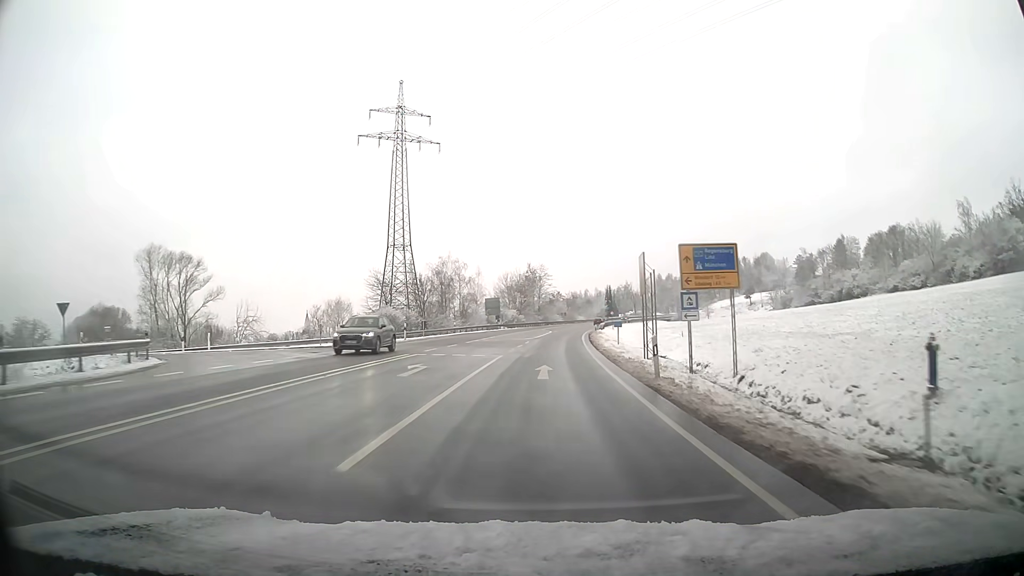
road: primary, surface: asphalt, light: Day
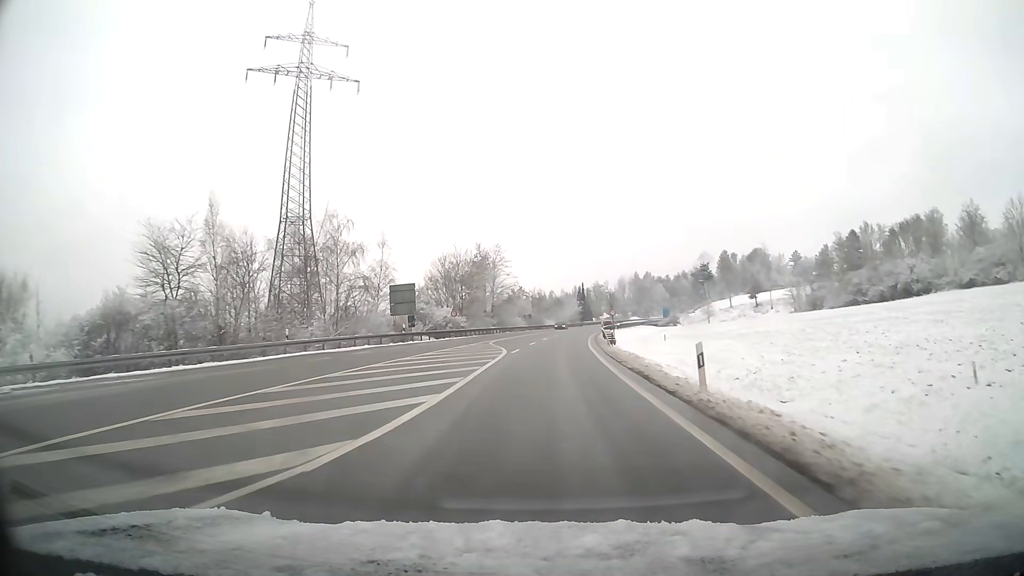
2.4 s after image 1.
(+1.3, +44.4) m; +3°
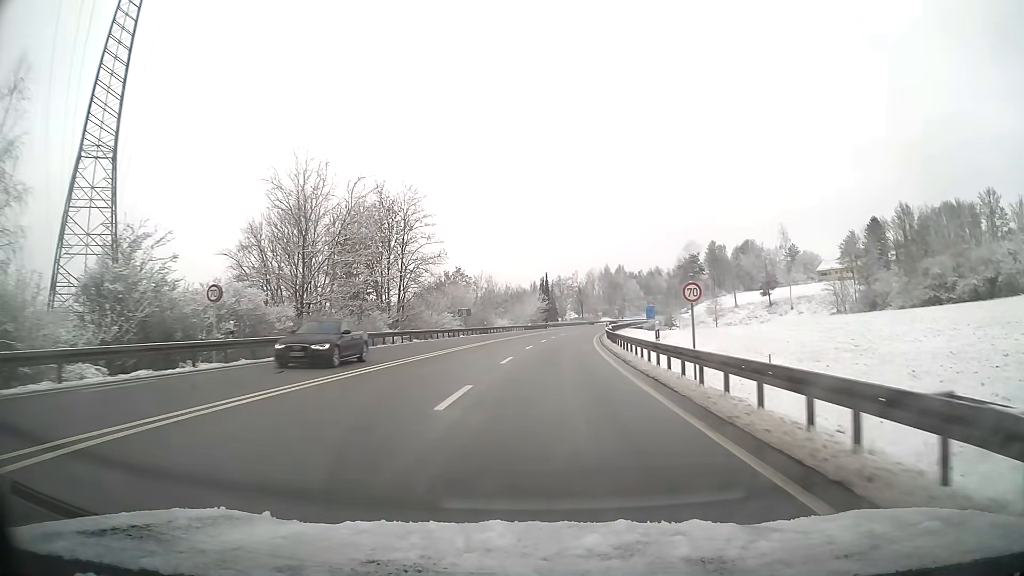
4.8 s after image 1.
(+1.4, +43.7) m; +3°
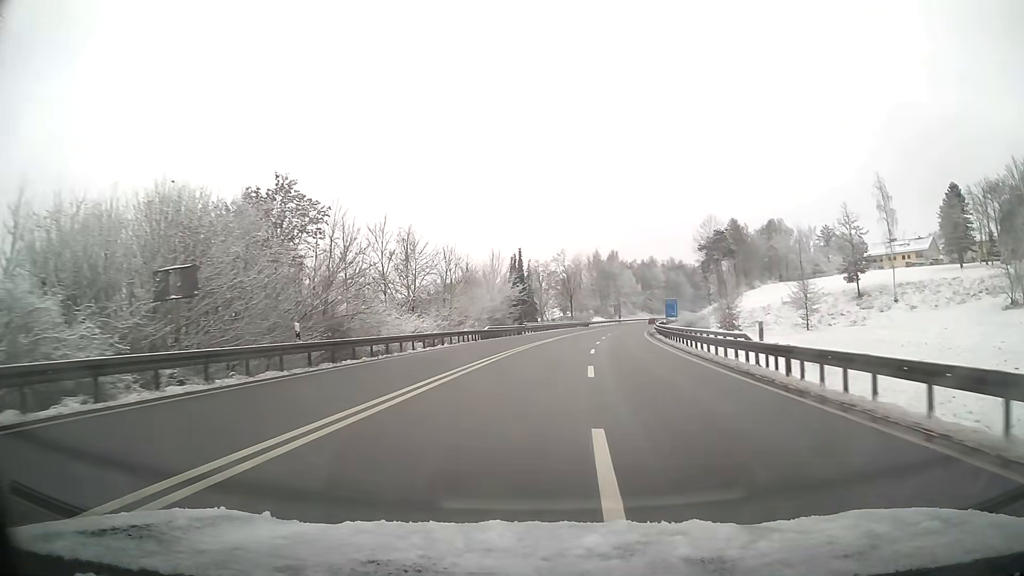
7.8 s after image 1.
(+0.9, +54.0) m; +3°
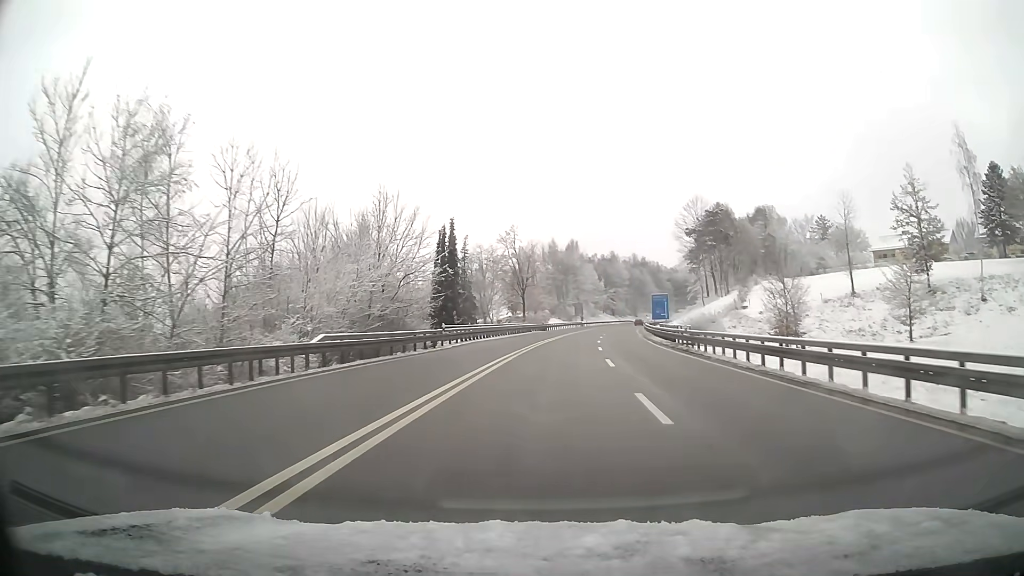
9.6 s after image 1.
(+1.2, +31.8) m; +5°
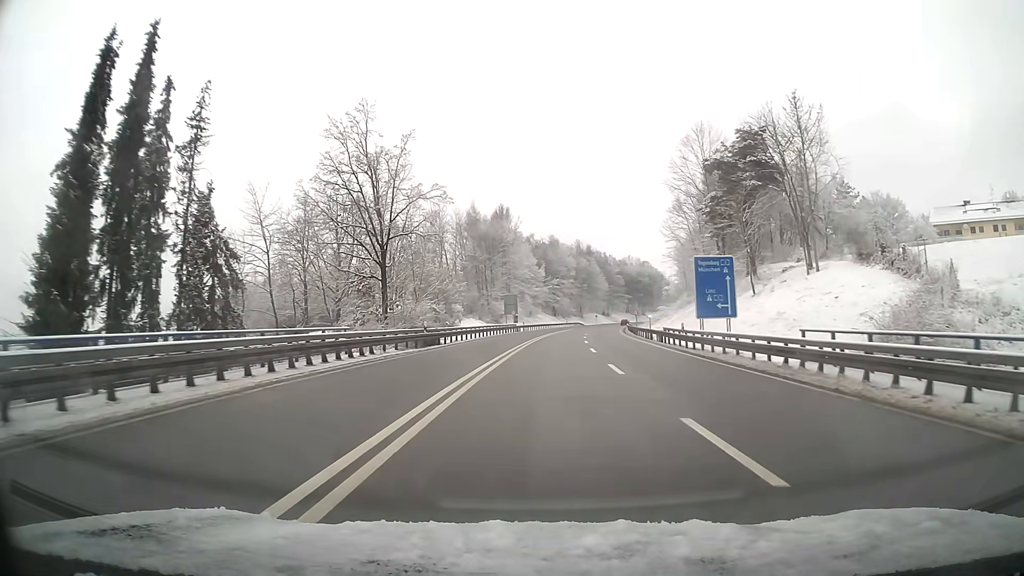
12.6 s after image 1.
(+2.8, +52.2) m; +6°
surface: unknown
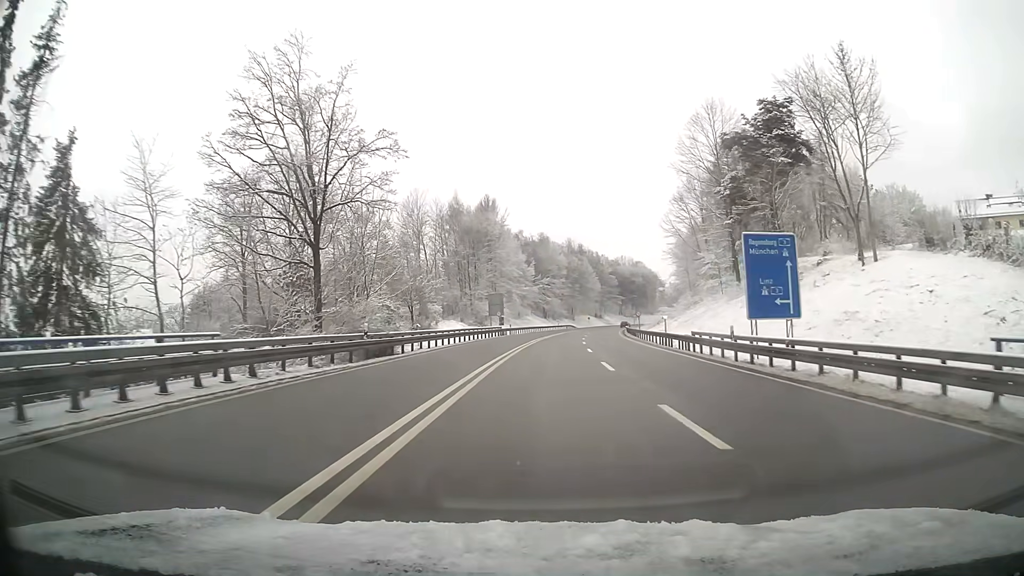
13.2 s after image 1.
(+0.1, +10.4) m; +1°
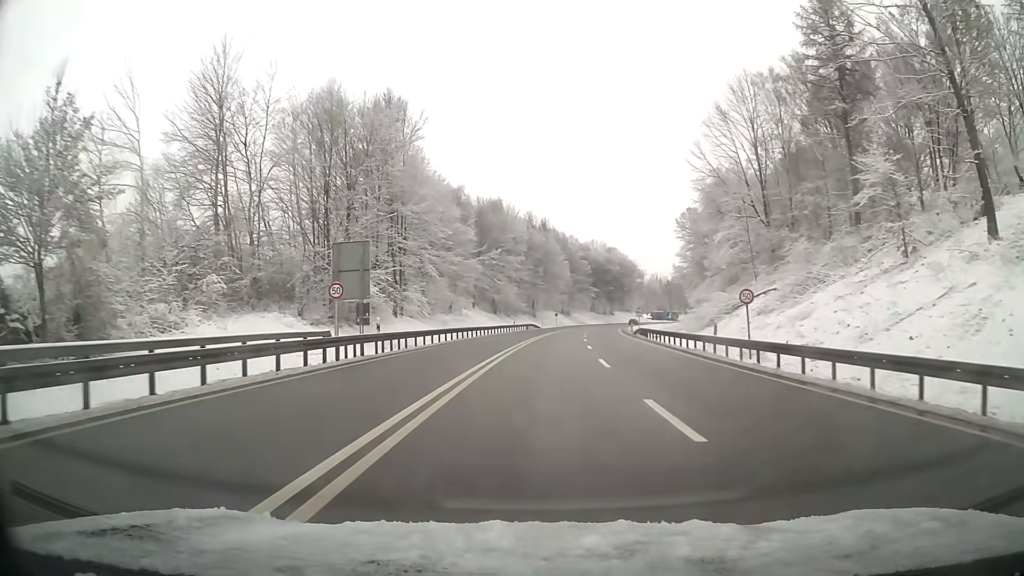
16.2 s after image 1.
(+1.5, +47.9) m; +4°
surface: asphalt
(0, +10) (0, +20) (+1, +30) (+1, +40) (+2, +50) (+3, +60) (+4, +70) (+5, +80) (+6, +90) (+7, +100) m
